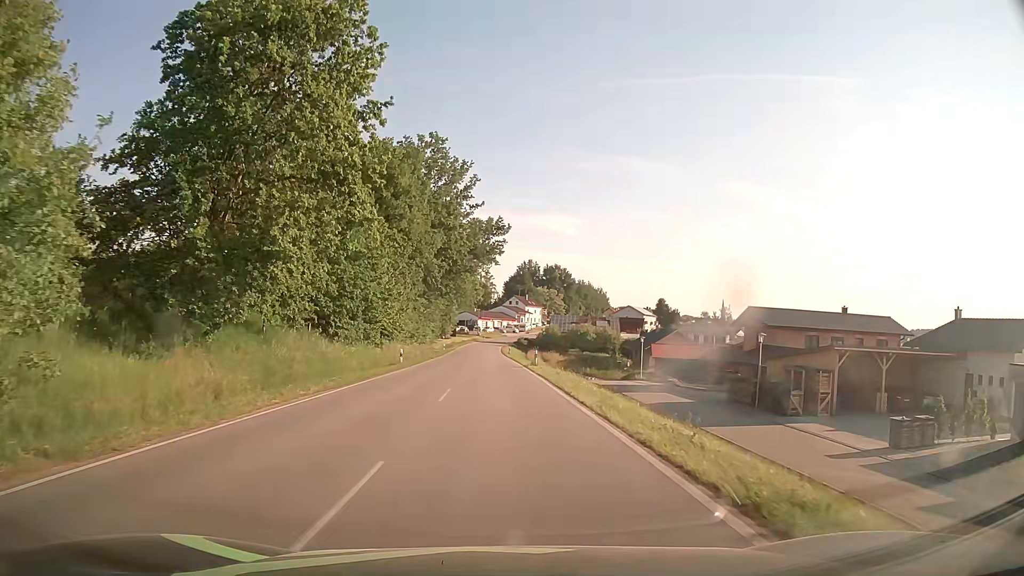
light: Day
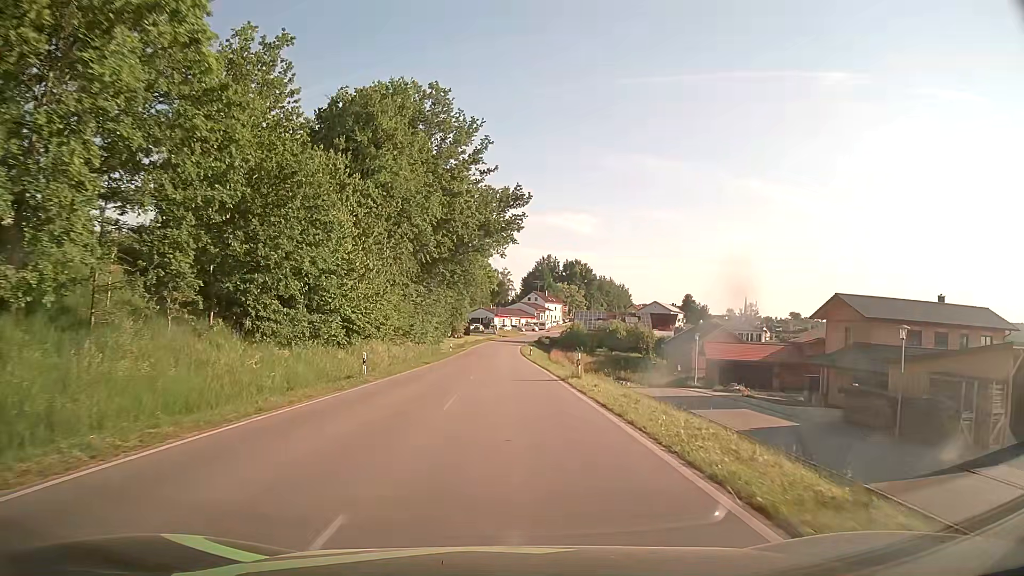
(-0.2, +14.3) m; -1°
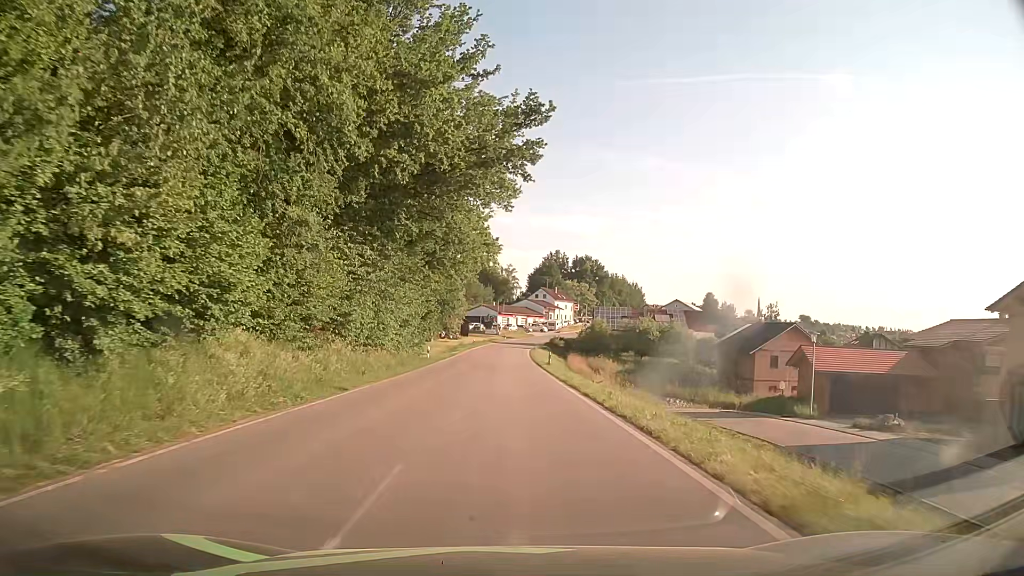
(-0.1, +21.7) m; -1°
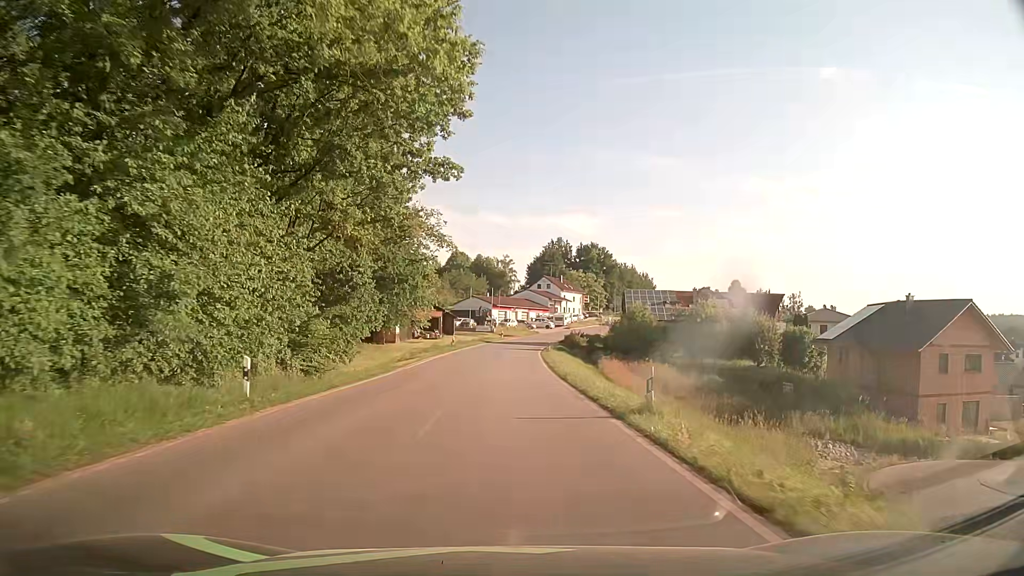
(+0.2, +29.8) m; 0°
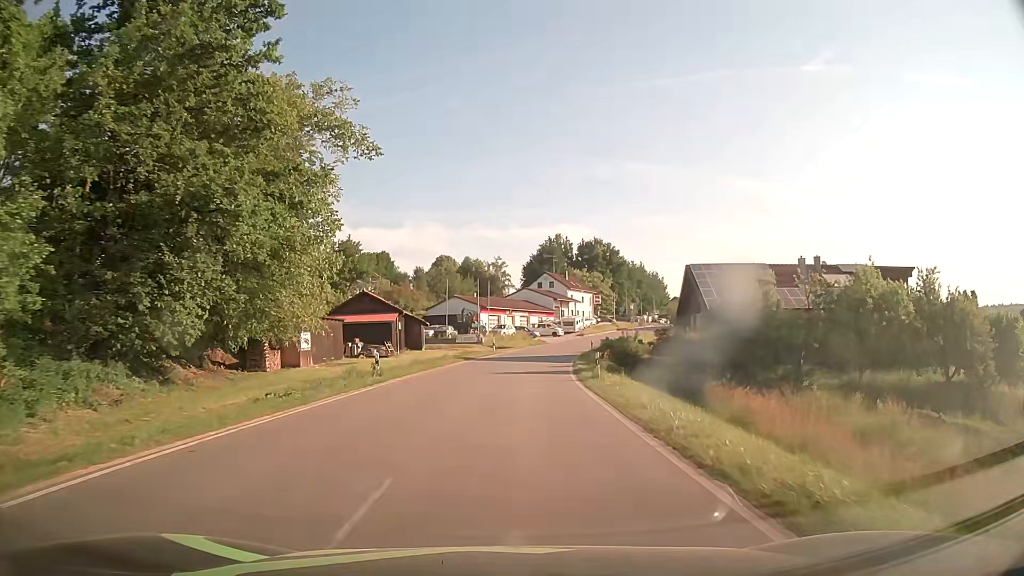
(0.0, +30.6) m; 0°
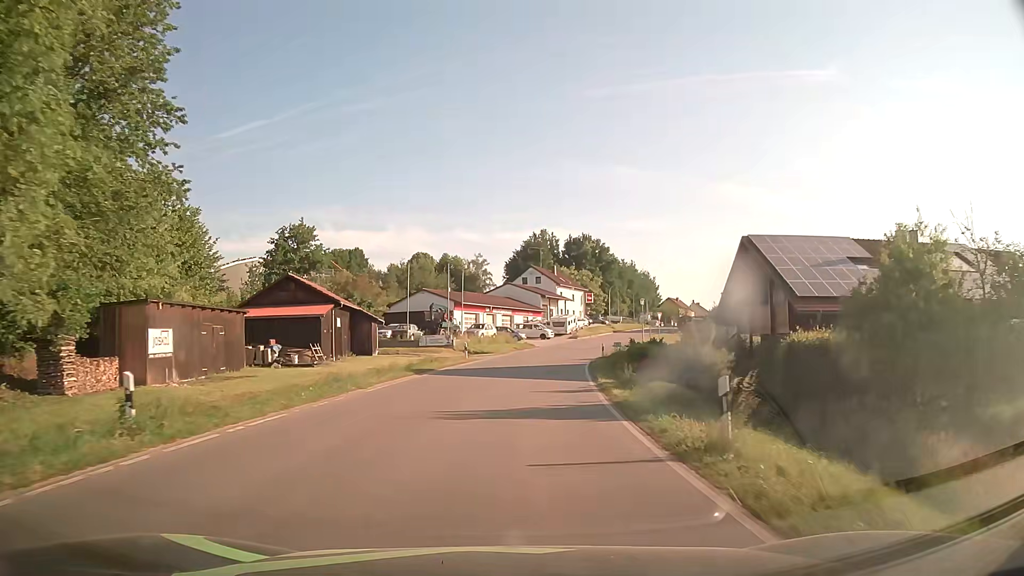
(+0.2, +15.4) m; +2°
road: tertiary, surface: asphalt
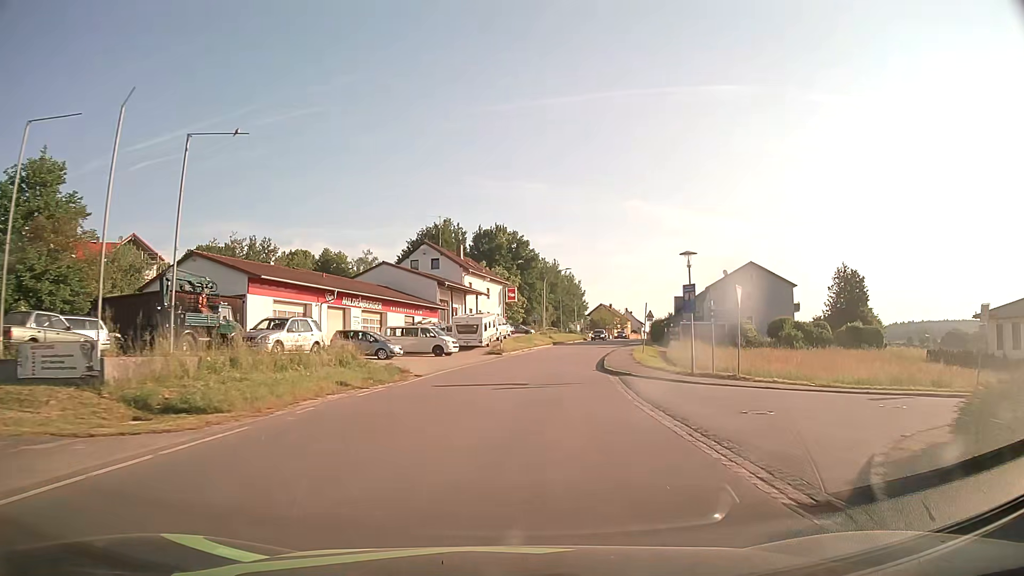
(+2.2, +38.3) m; +7°
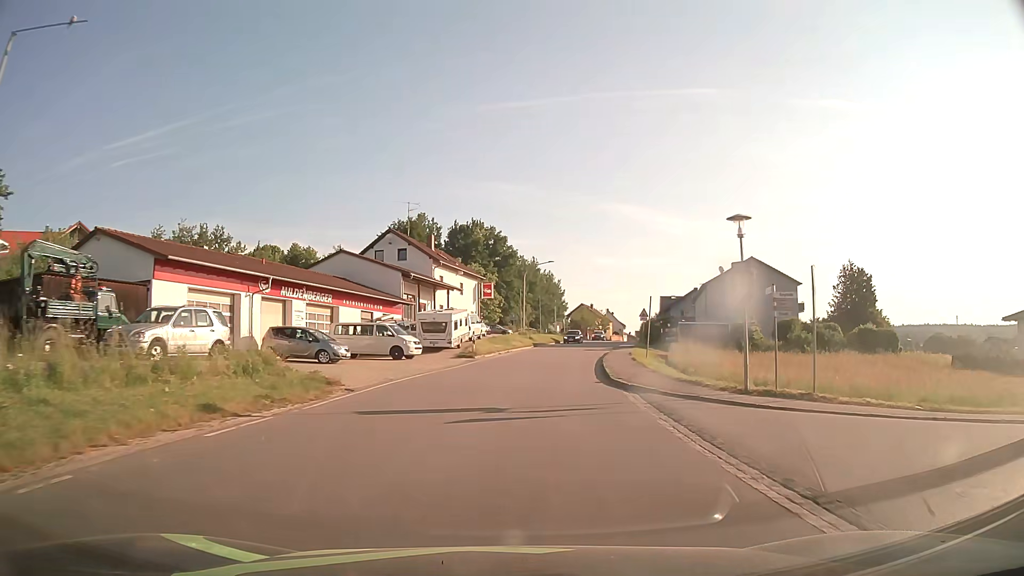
(+0.1, +7.6) m; +2°
(0, +10) (+1, +20) (+2, +30) (+4, +40) (+5, +50) (+7, +59) (+9, +69) (+11, +79) (+14, +89) (+16, +98) m
